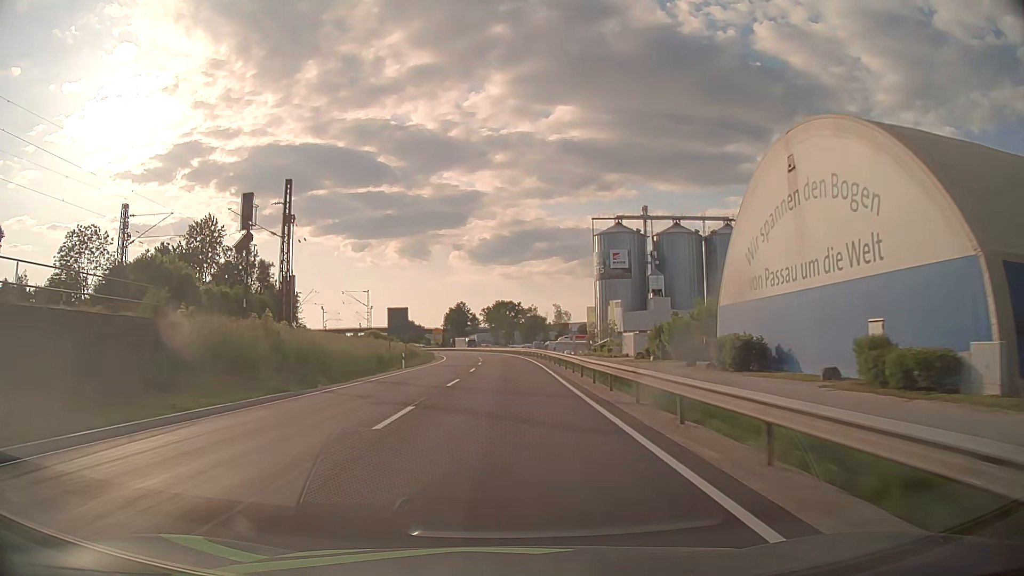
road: primary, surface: asphalt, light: Day
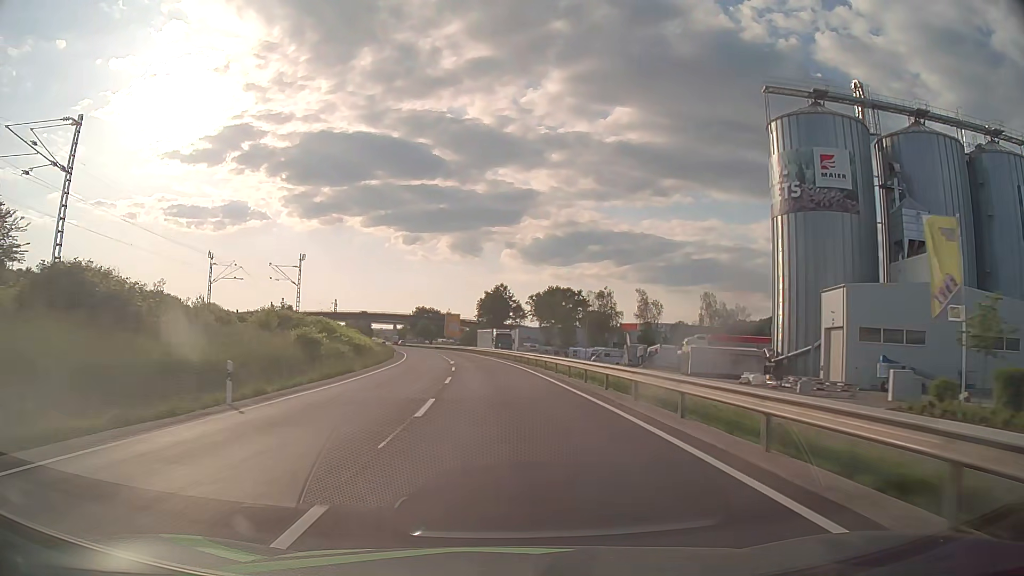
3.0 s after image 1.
(-1.8, +78.9) m; -4°
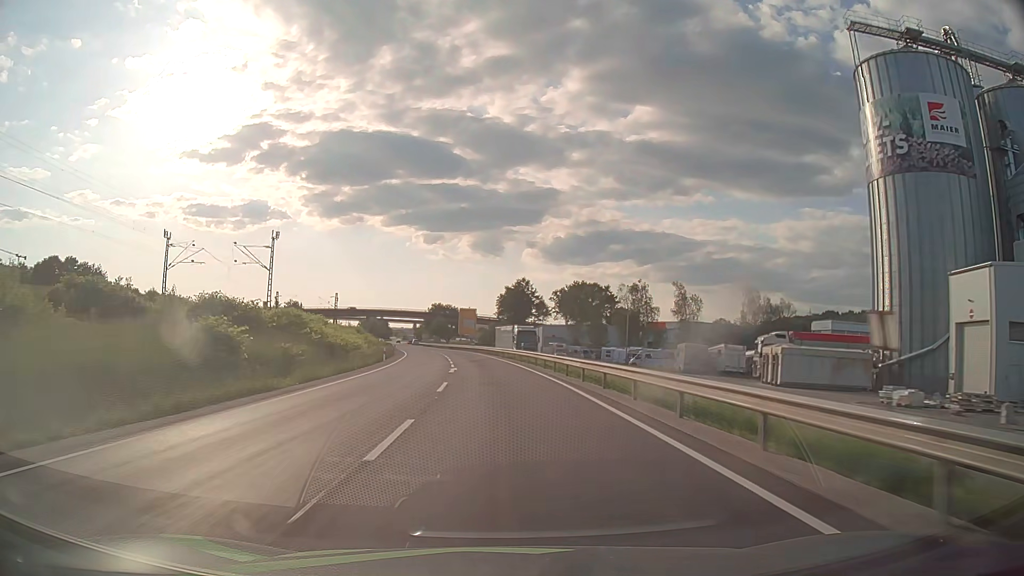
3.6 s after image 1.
(-0.2, +15.8) m; -2°
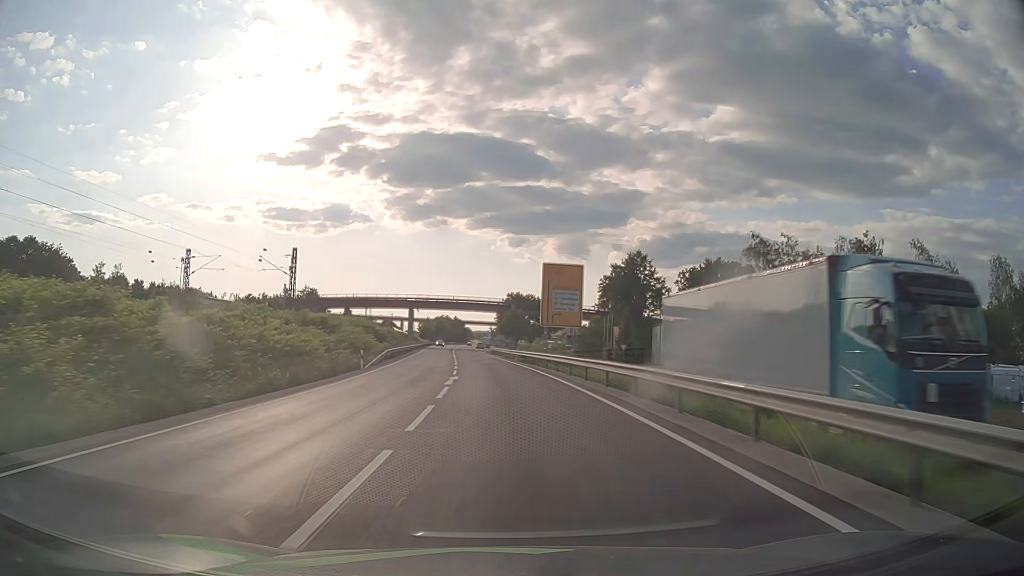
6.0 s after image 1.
(-4.1, +63.0) m; -7°
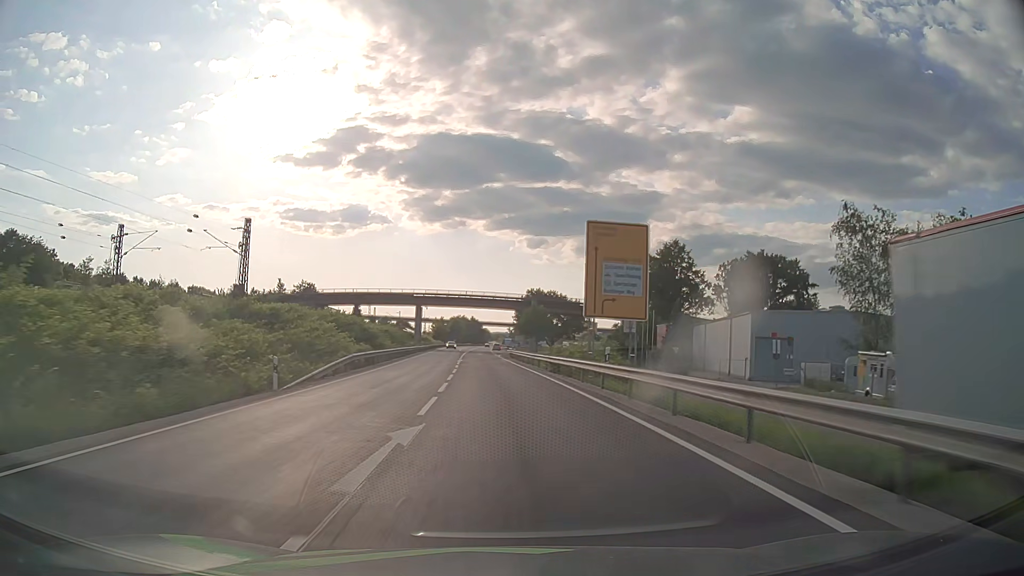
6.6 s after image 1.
(-0.2, +15.8) m; -2°
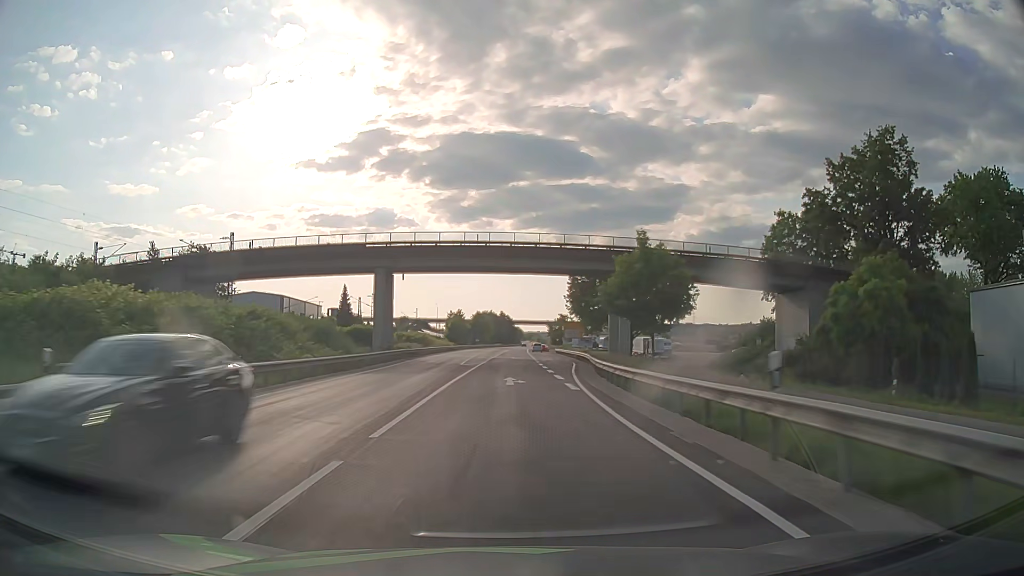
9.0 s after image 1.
(-2.3, +63.3) m; -3°
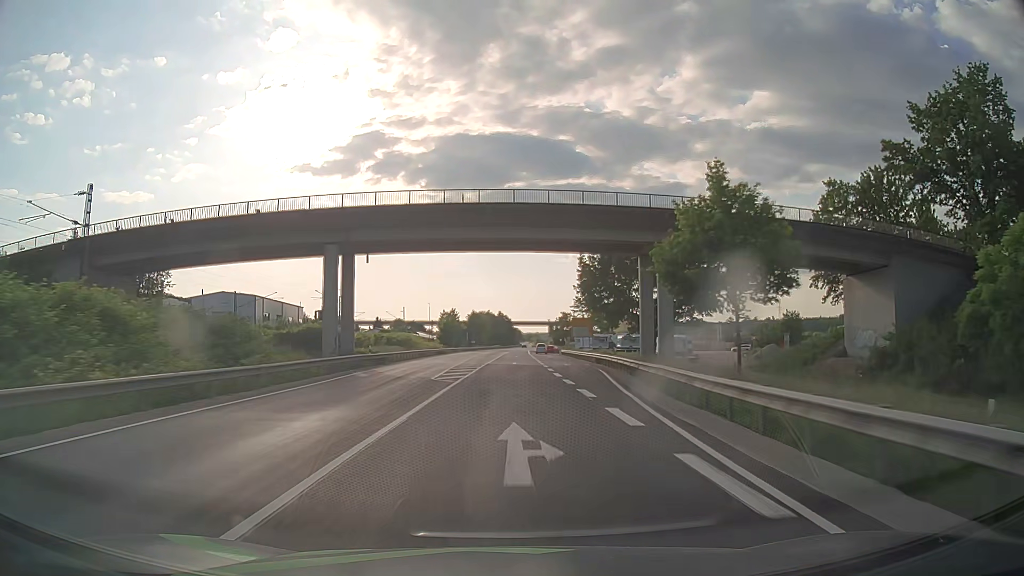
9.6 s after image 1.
(0.0, +15.8) m; 0°
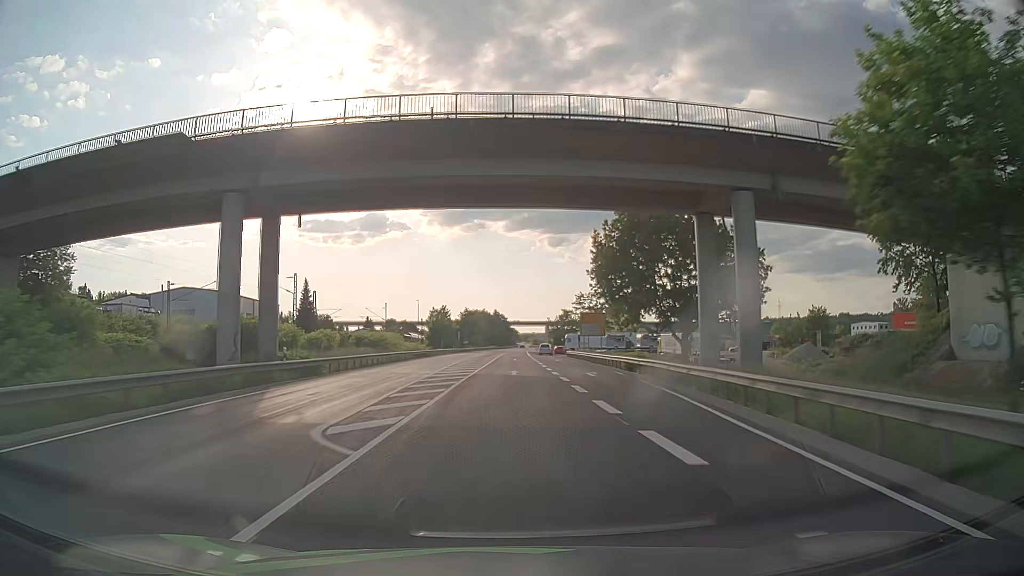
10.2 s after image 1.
(+0.1, +15.9) m; 0°
(0, +10) (0, +20) (0, +30) (0, +40) (0, +50) (0, +60) (+1, +70) (+1, +80) (+1, +90) (+1, +100) m
